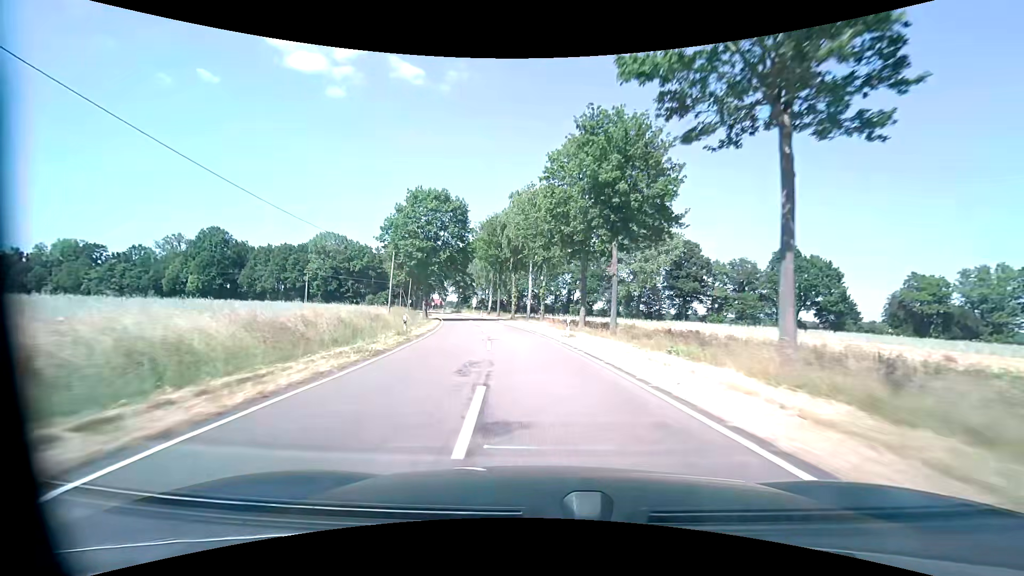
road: tertiary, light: Day
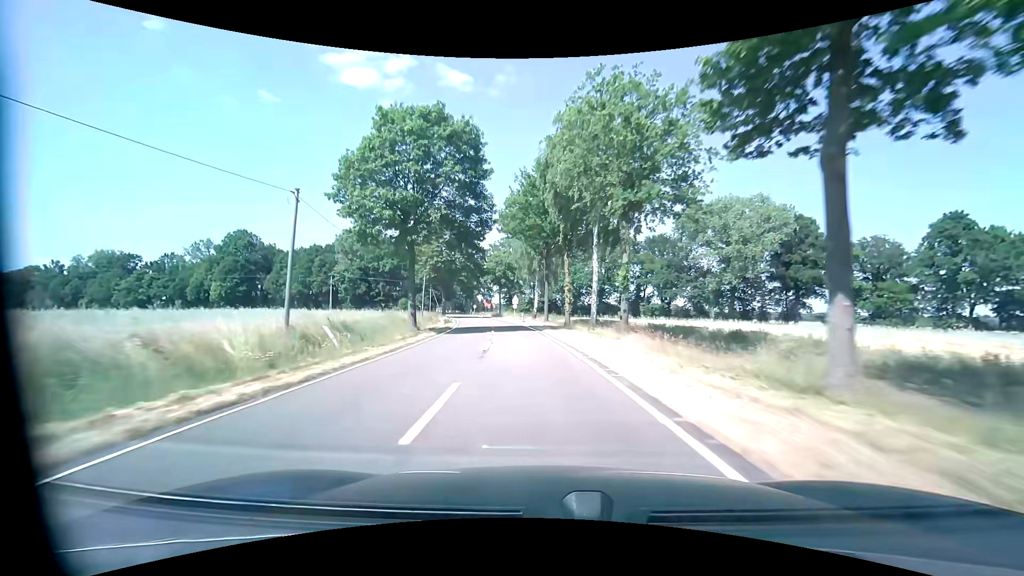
(-1.2, +23.5) m; -6°
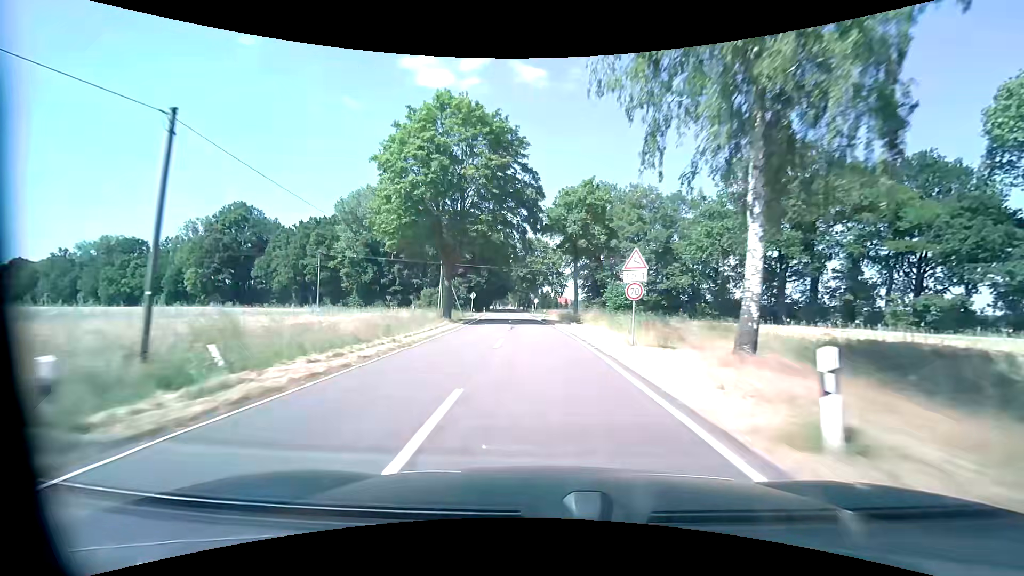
(-4.8, +48.5) m; -9°
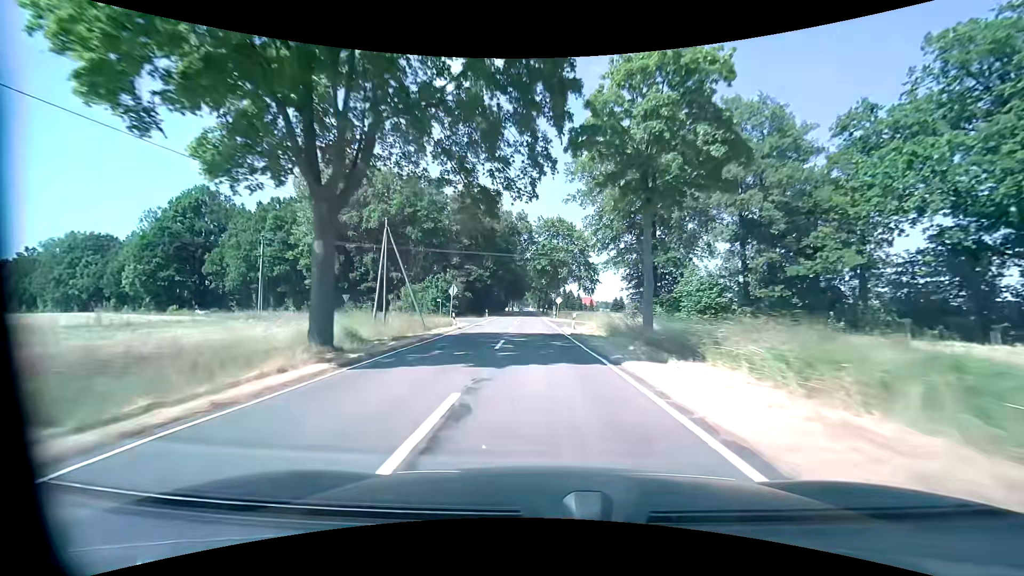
(-0.6, +24.0) m; -3°
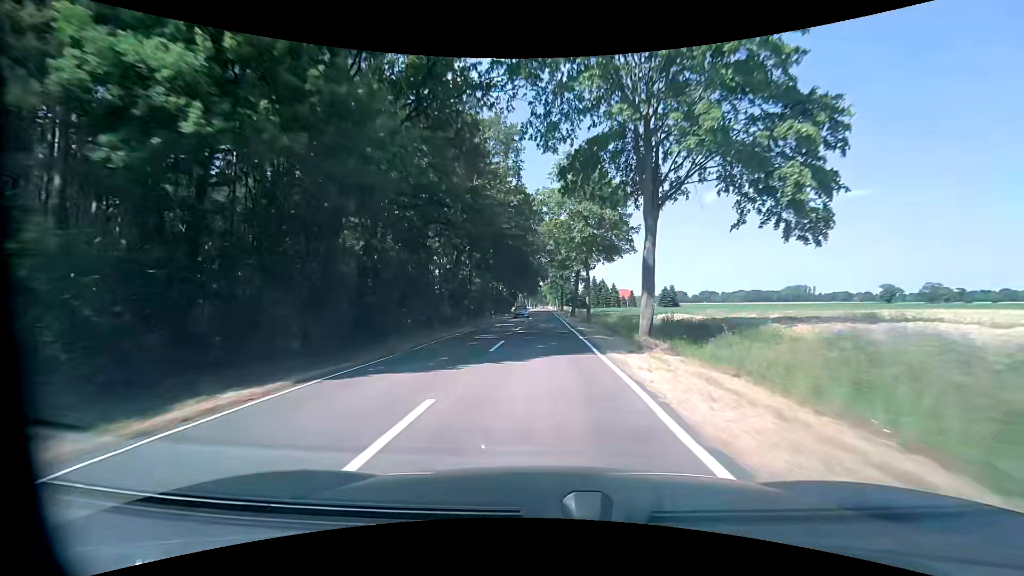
(-1.4, +59.5) m; -2°
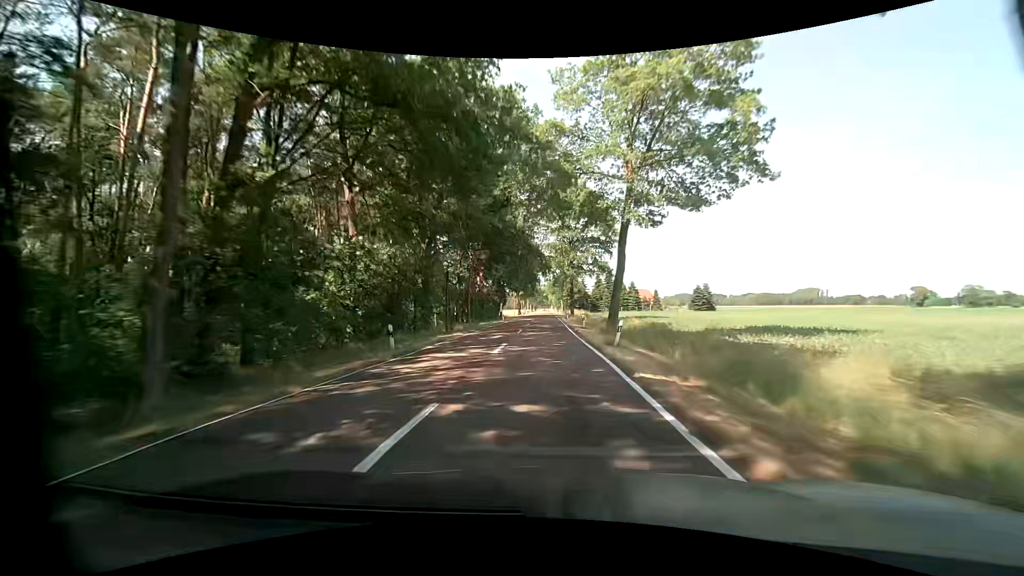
(0.0, +35.5) m; -1°
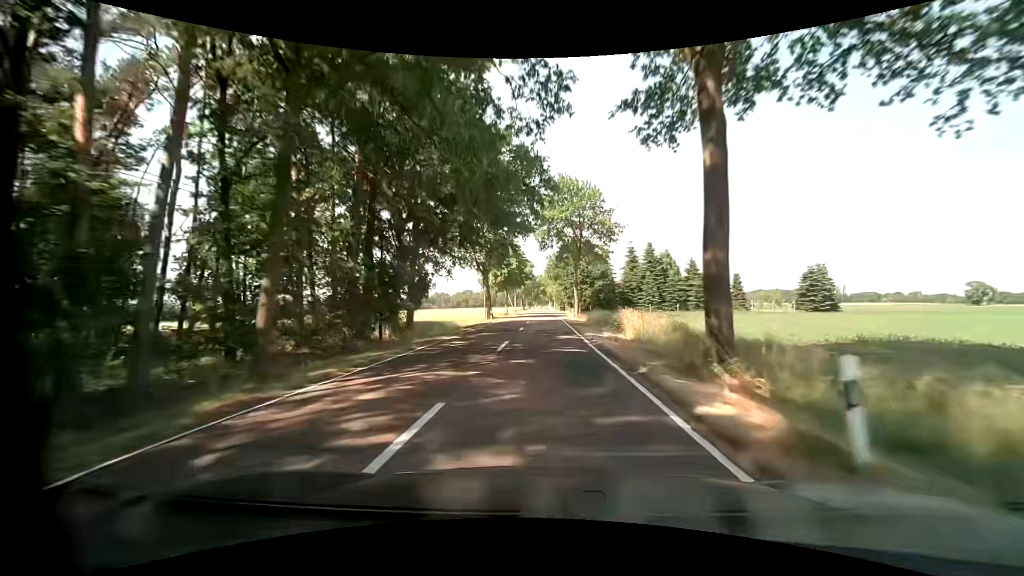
(+0.4, +59.0) m; +1°
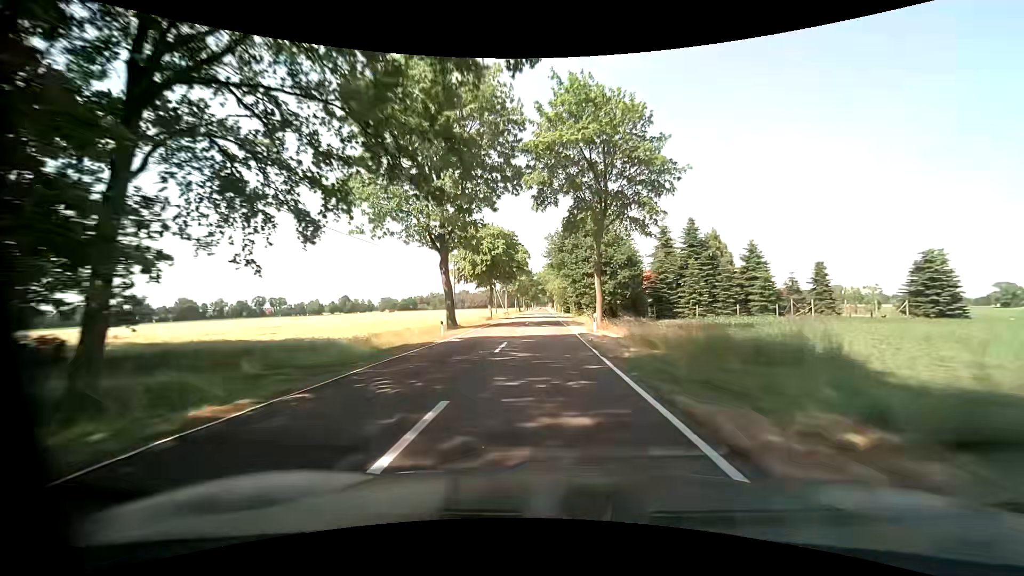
(-0.1, +23.6) m; 0°
(0, +10) (0, +20) (0, +30) (0, +40) (0, +50) (0, +60) (0, +70) (0, +80) (0, +90) (0, +100) m
